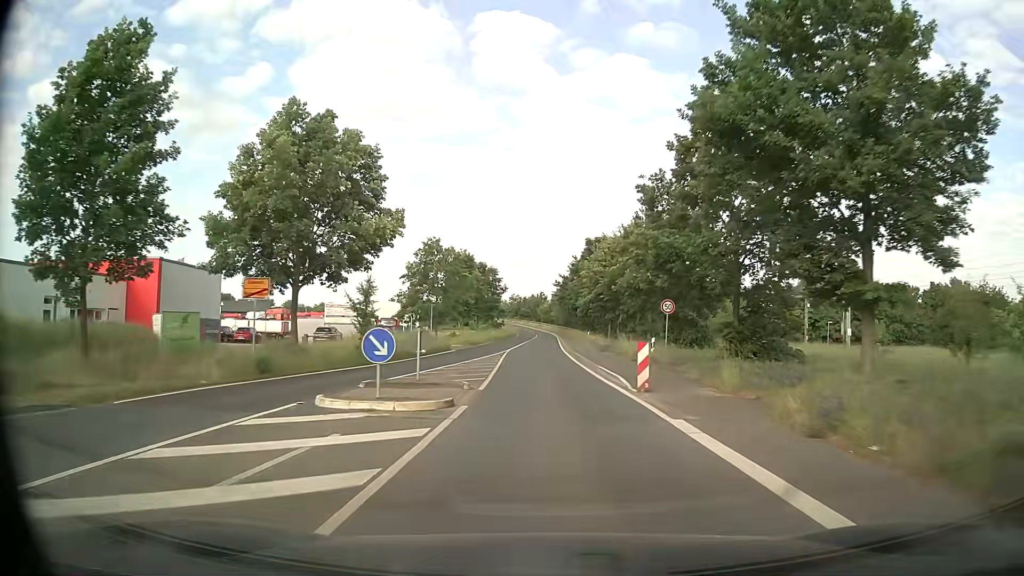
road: tertiary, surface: asphalt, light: Day
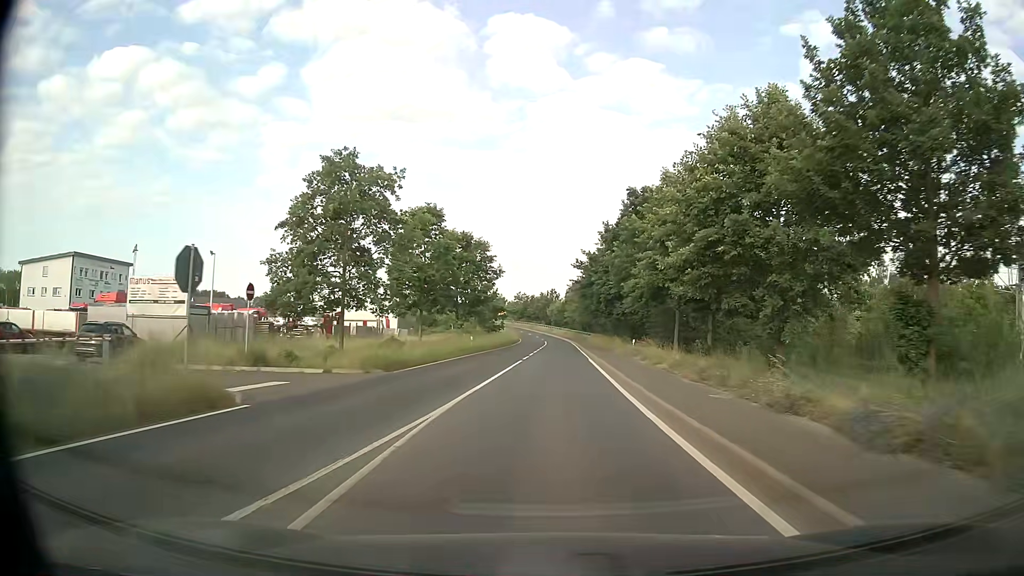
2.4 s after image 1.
(-0.5, +32.5) m; -1°
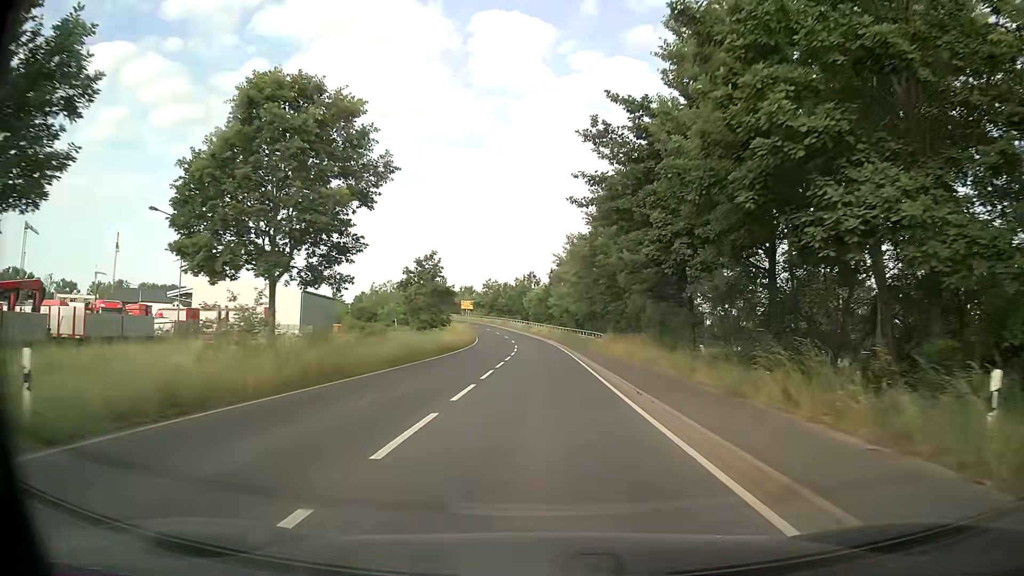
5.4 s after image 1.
(+0.9, +40.4) m; +2°
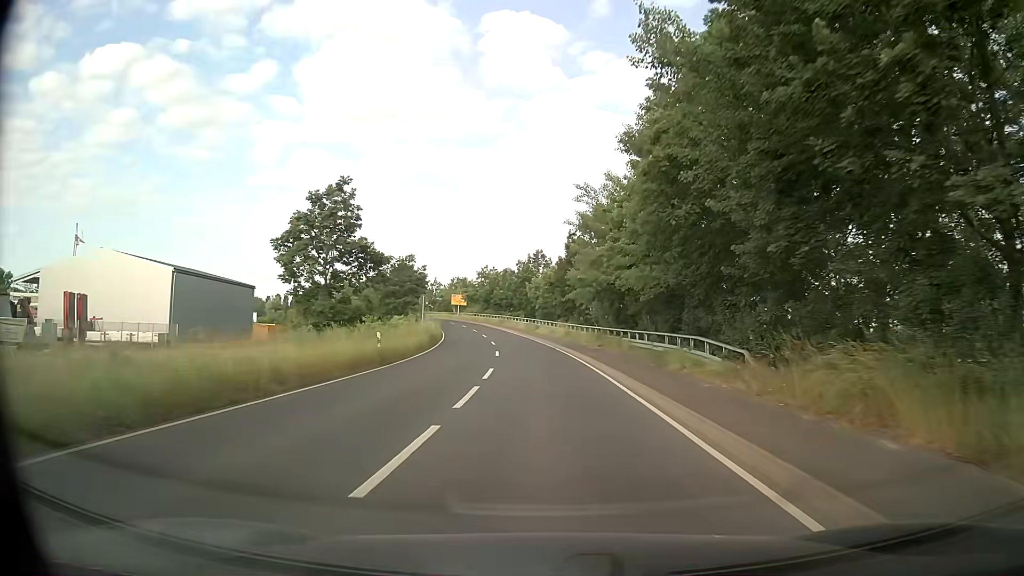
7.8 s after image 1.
(-0.4, +32.4) m; -1°
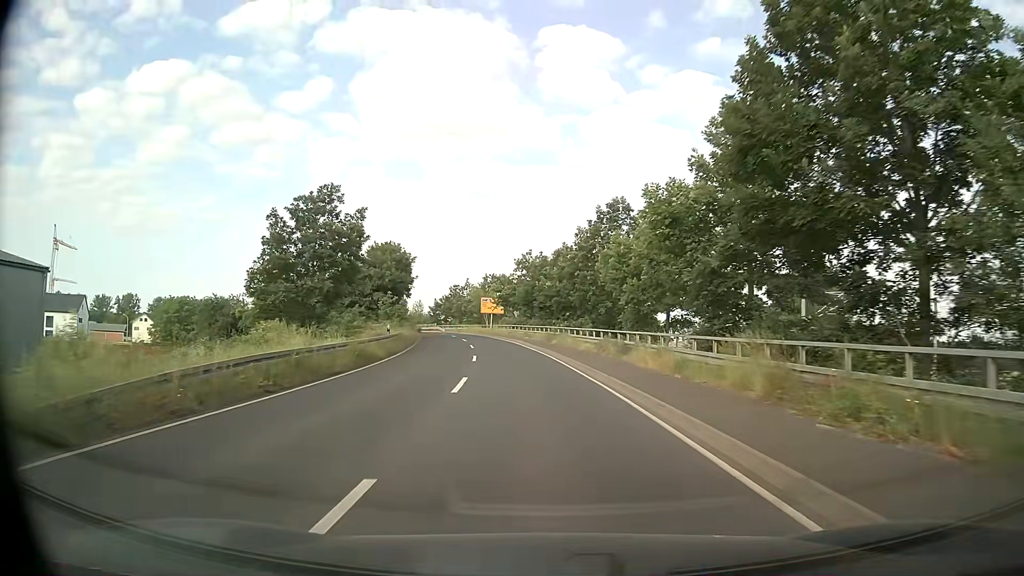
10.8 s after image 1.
(-1.2, +40.2) m; -5°
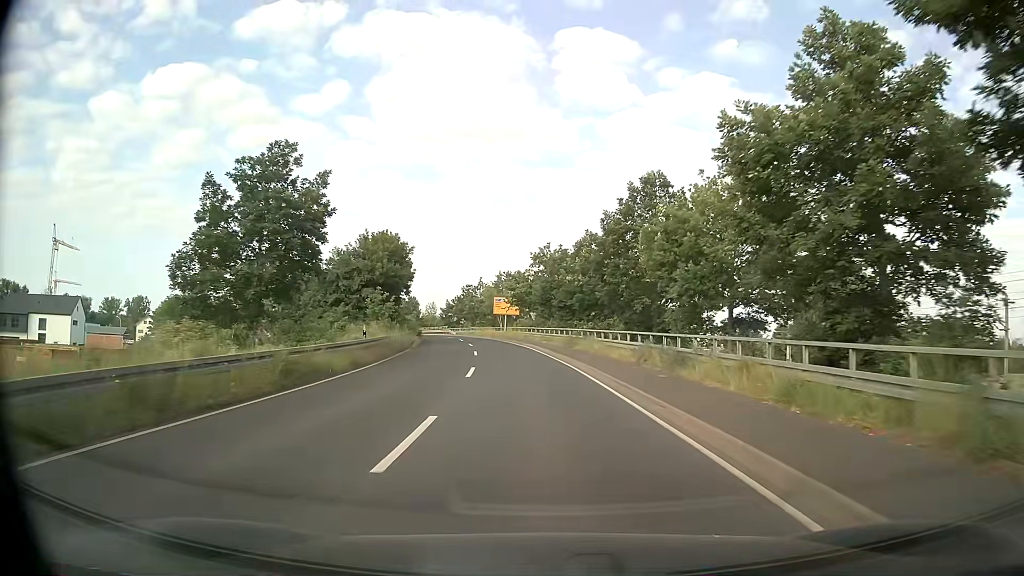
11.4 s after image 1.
(-0.1, +7.9) m; -2°
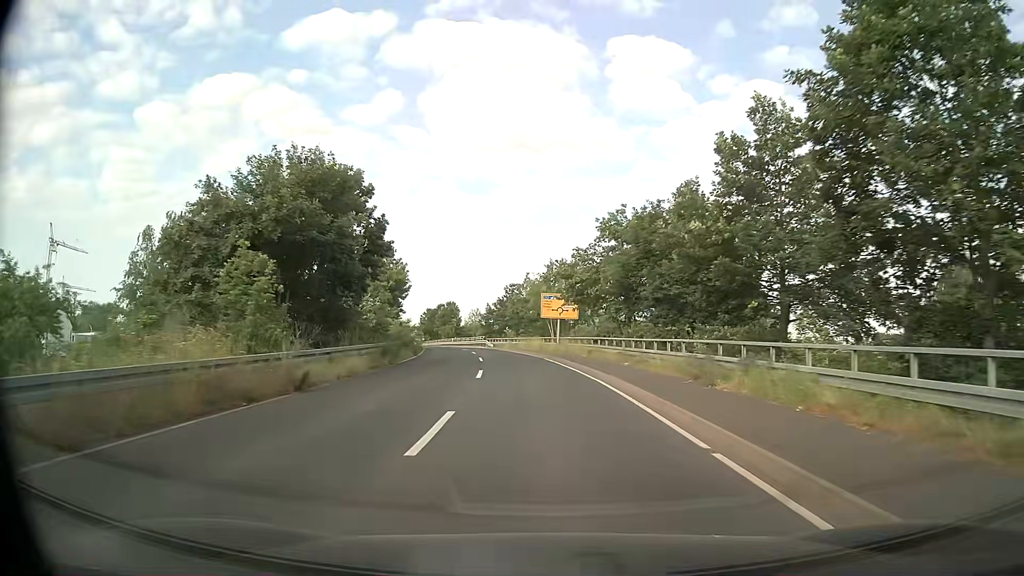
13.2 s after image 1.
(-0.7, +23.5) m; -4°
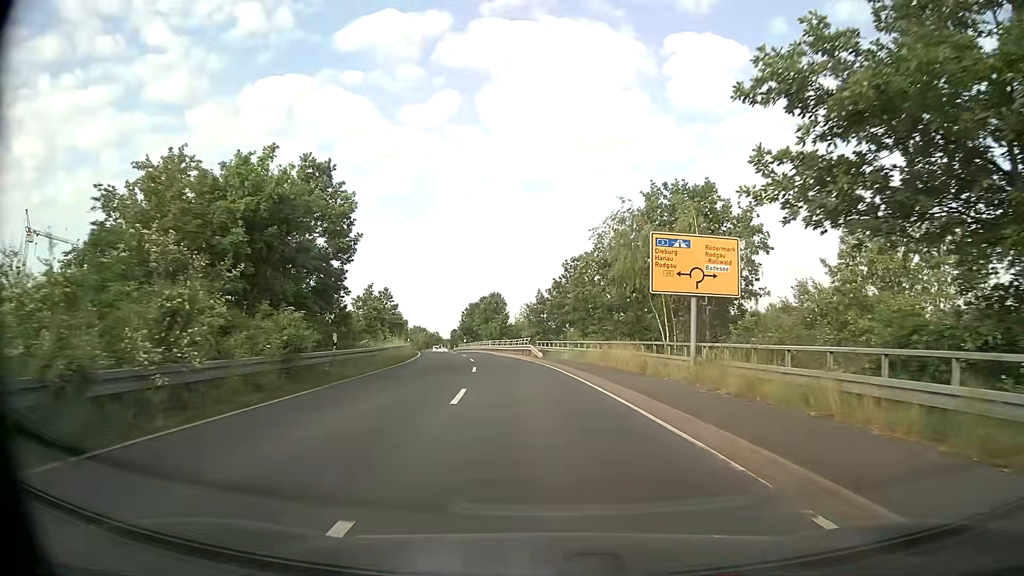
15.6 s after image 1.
(-1.4, +30.9) m; -5°
(0, +10) (-1, +20) (-2, +30) (-3, +40) (-5, +50) (-7, +60) (-8, +69) (-10, +79) (-13, +89) (-15, +99) m
